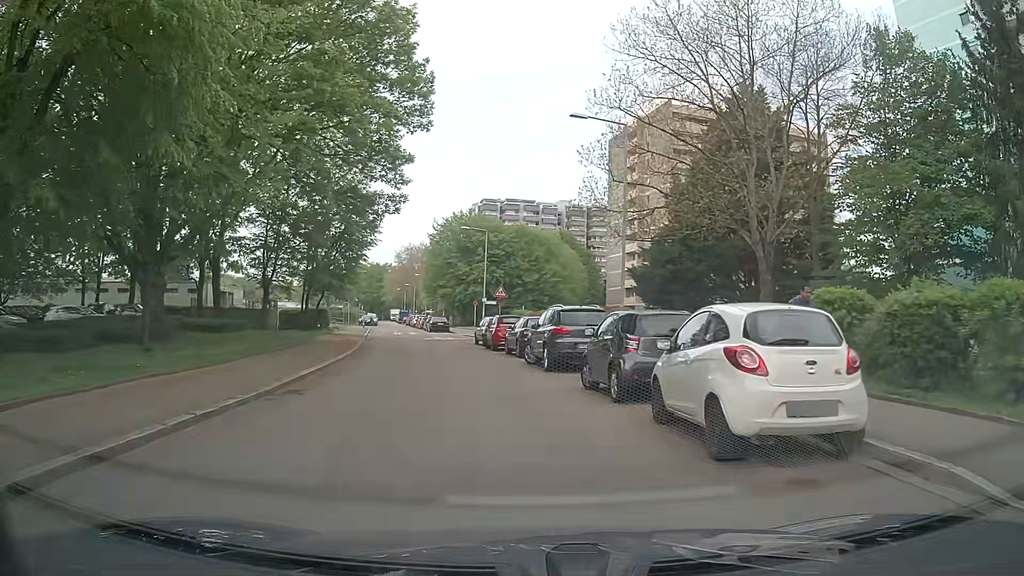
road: residential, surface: asphalt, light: Day
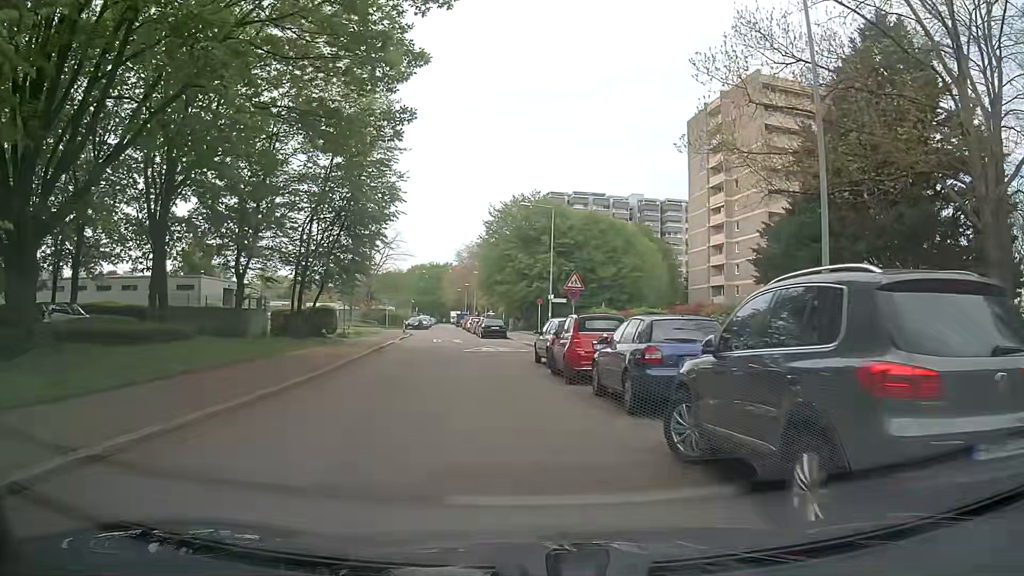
(-0.8, +13.3) m; -6°
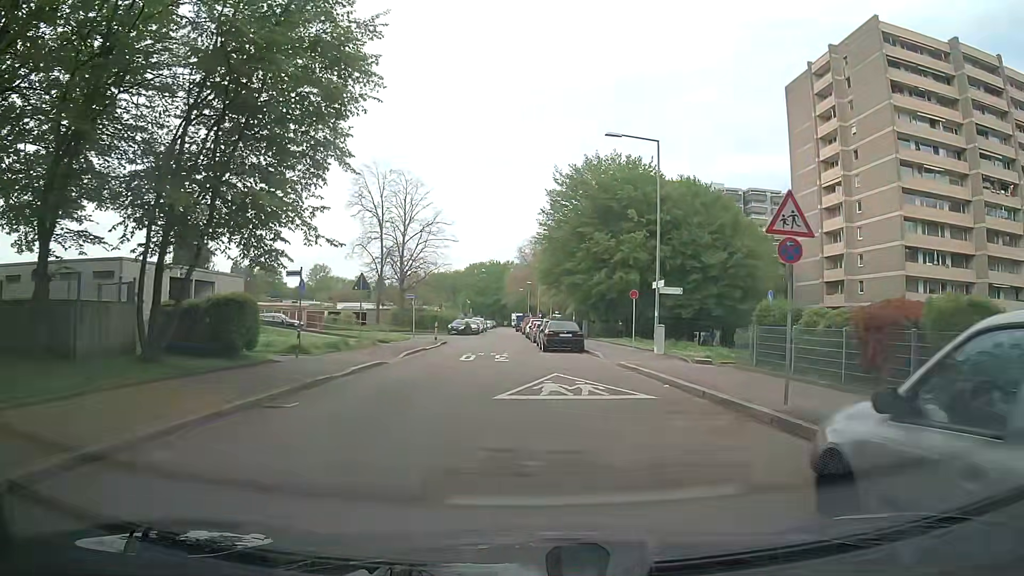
(-1.1, +18.0) m; -6°
(0, +10) (0, +20) (-1, +30) (-1, +40) (-1, +50) (-1, +60) (-2, +70) (-2, +80) (-2, +90) (-3, +100) m
